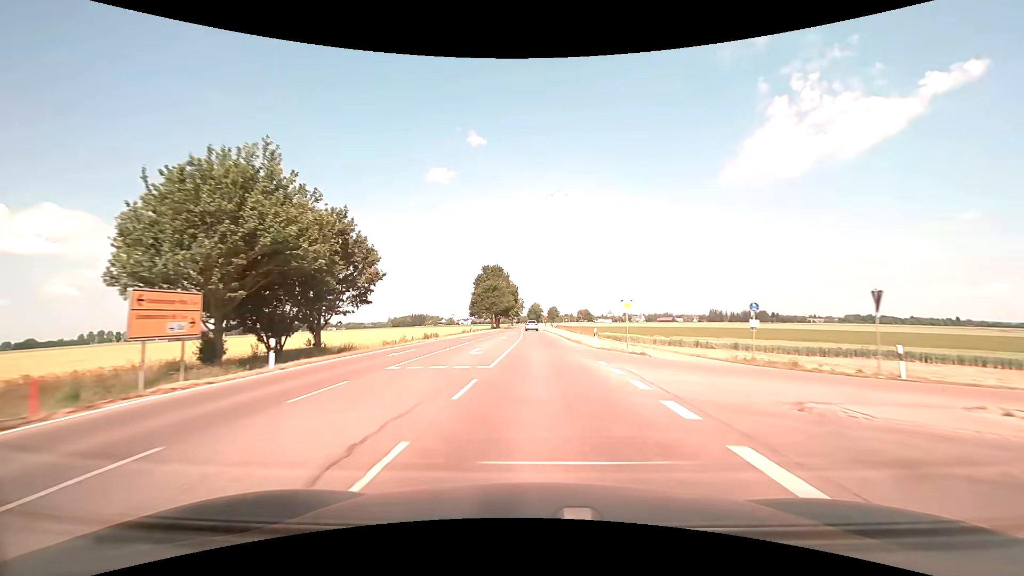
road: tertiary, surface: asphalt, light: Day
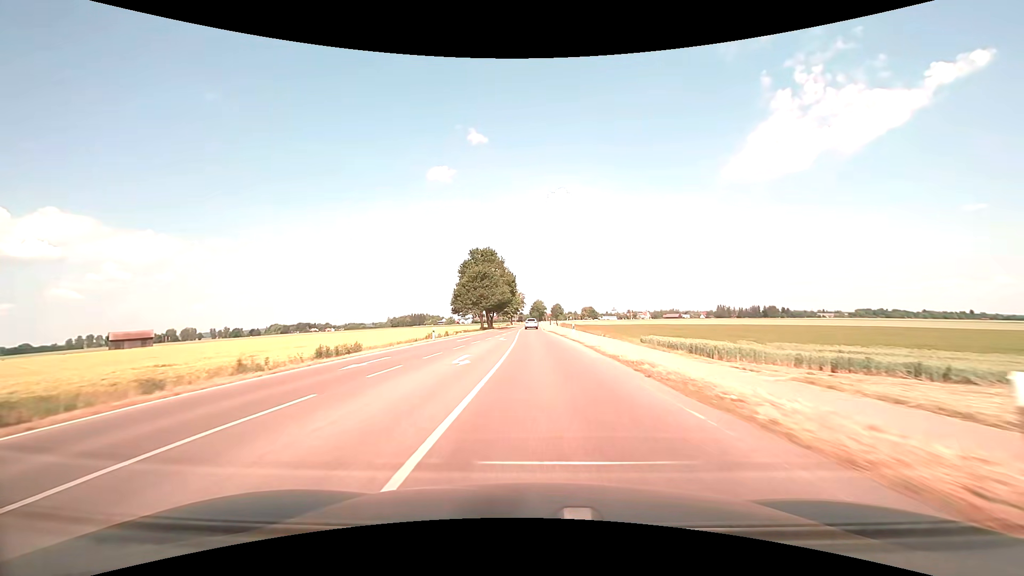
(0.0, +25.7) m; 0°
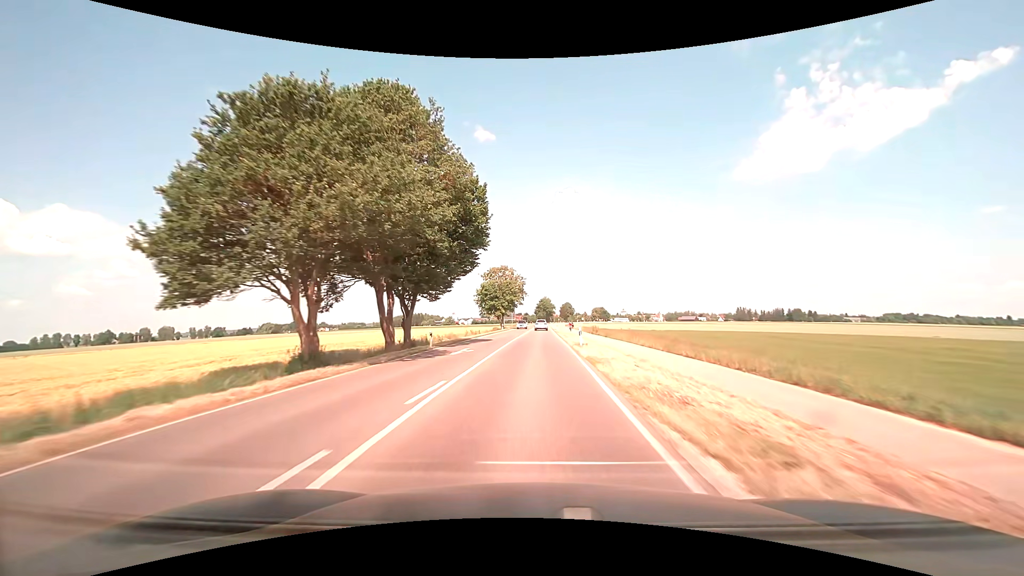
(-0.4, +64.2) m; -1°
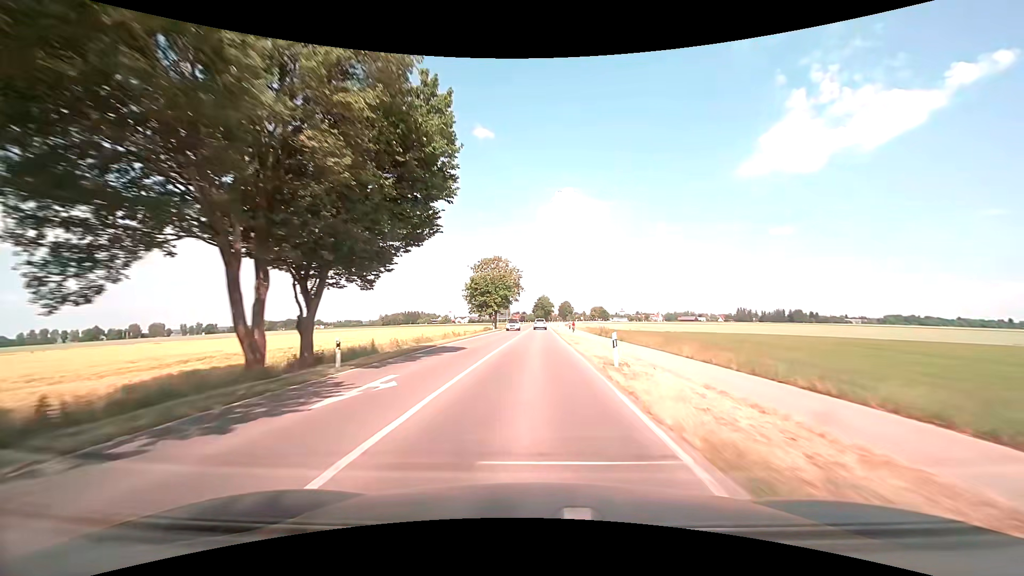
(0.0, +12.8) m; 0°
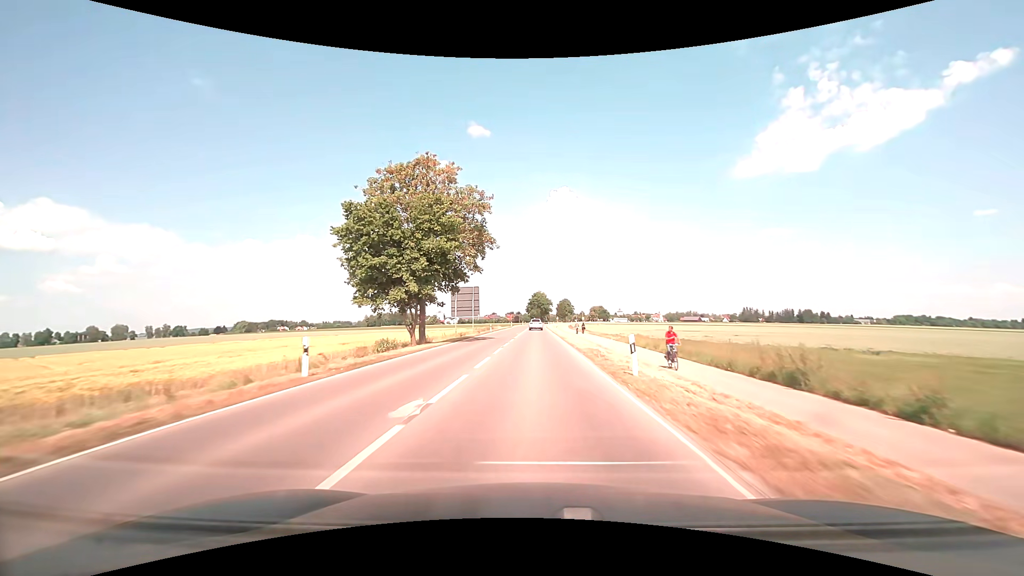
(+0.4, +51.4) m; +1°
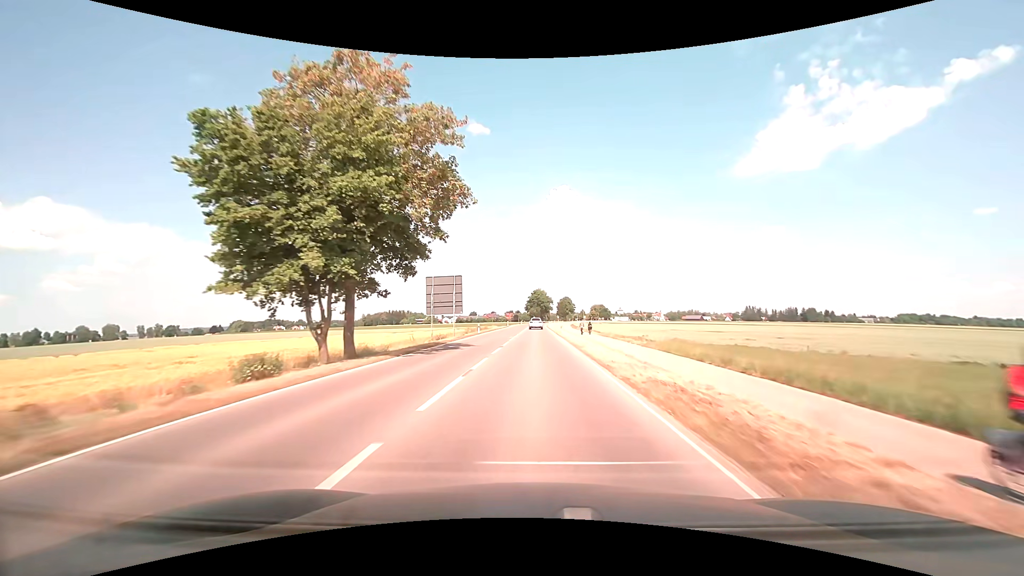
(0.0, +12.9) m; 0°
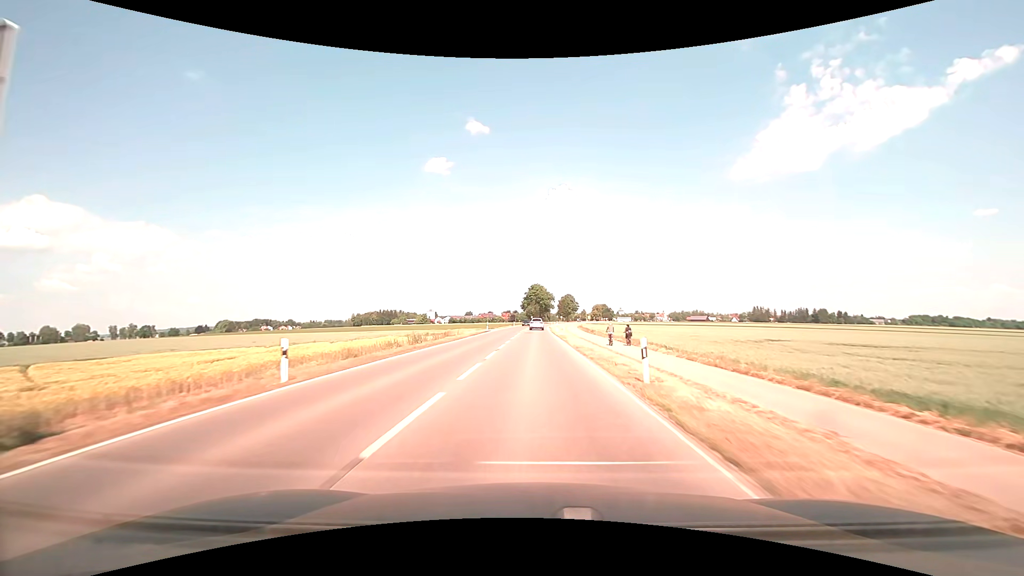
(0.0, +38.6) m; 0°
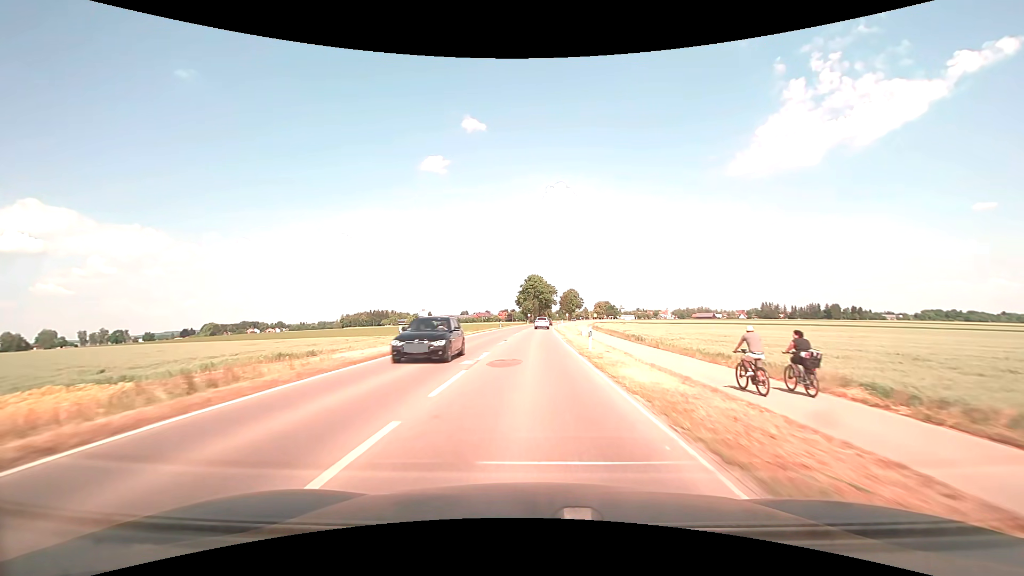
(+0.1, +38.2) m; 0°
(0, +10) (0, +20) (0, +30) (0, +40) (0, +50) (0, +60) (+1, +70) (+1, +80) (+2, +90) (+2, +100) m
